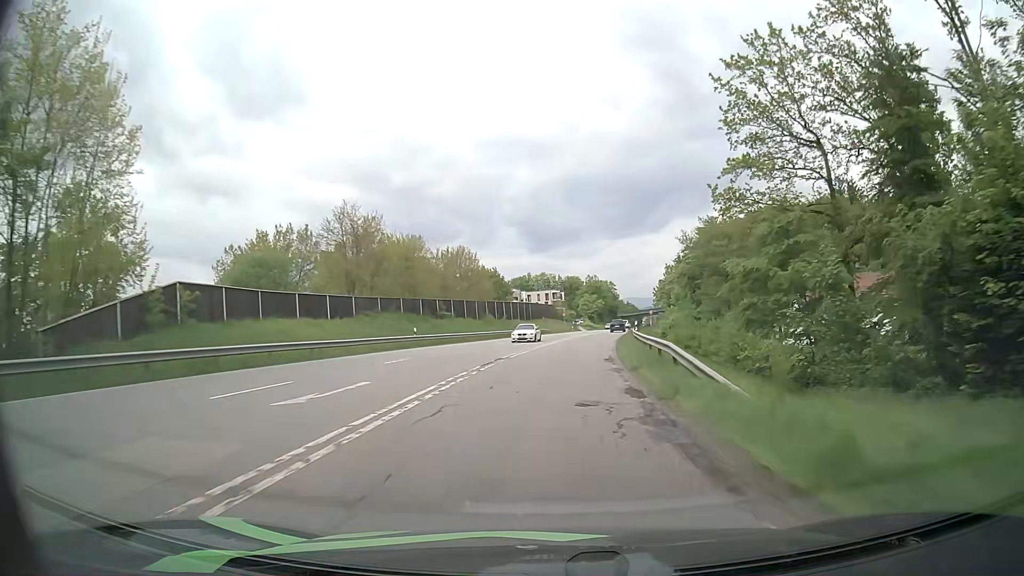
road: secondary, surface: asphalt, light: Day
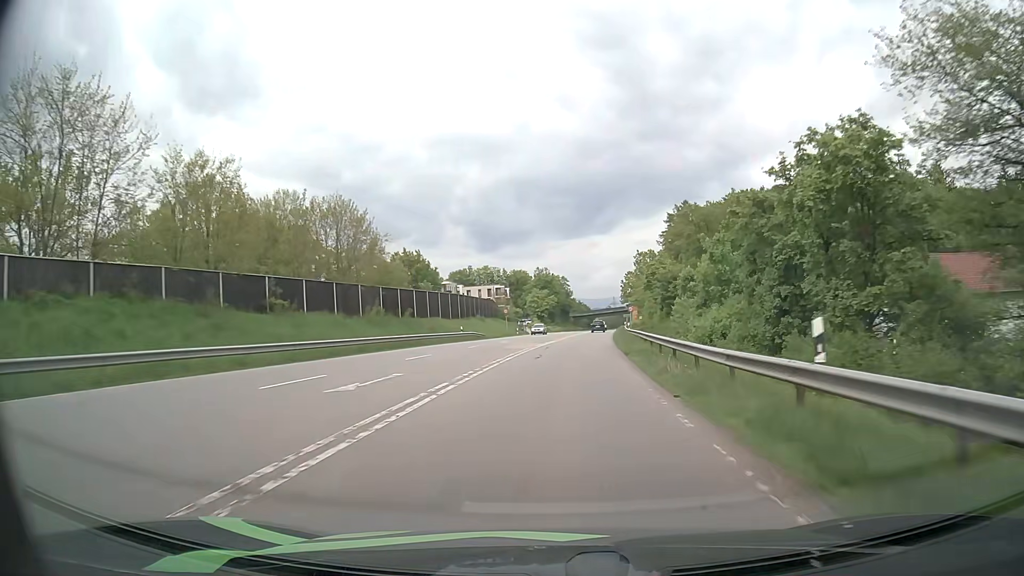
(+1.2, +33.6) m; +4°
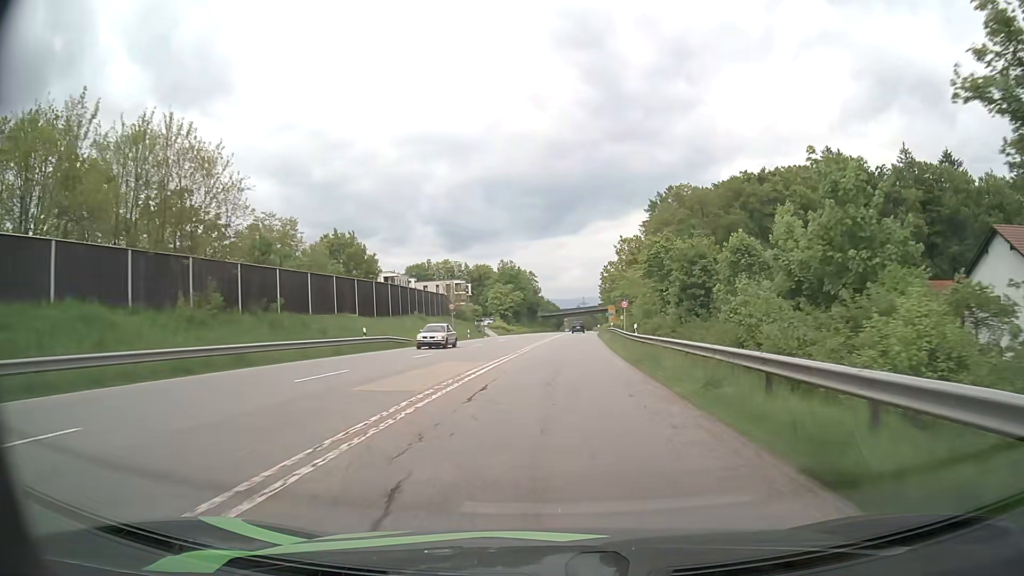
(+0.6, +22.2) m; +3°
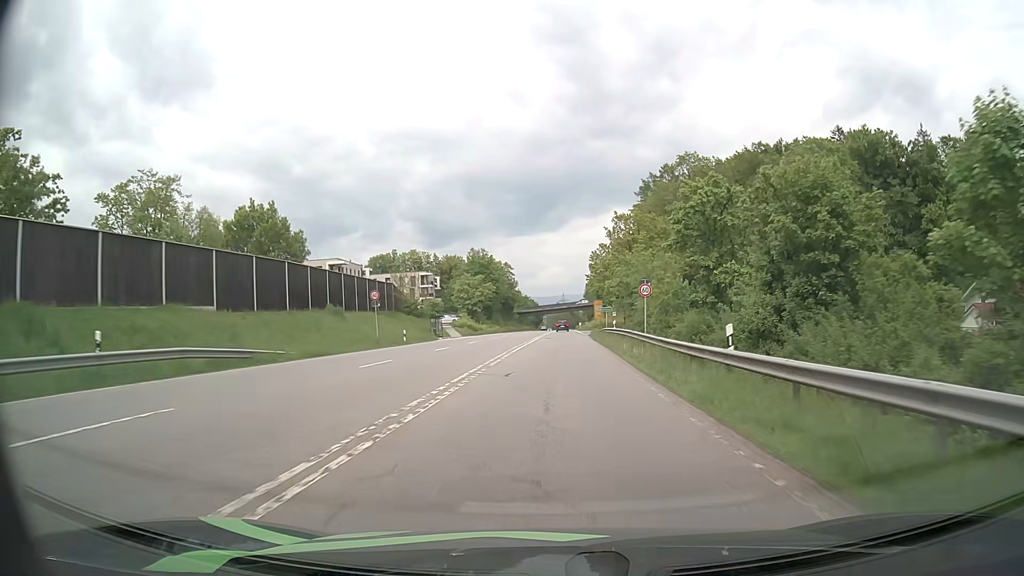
(+0.3, +21.4) m; +2°
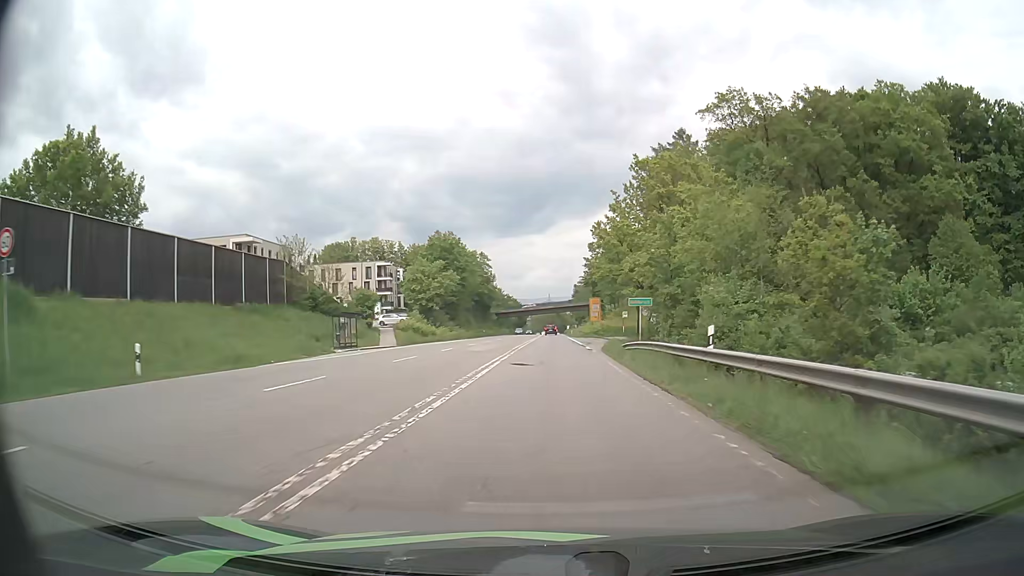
(+0.4, +30.3) m; +1°
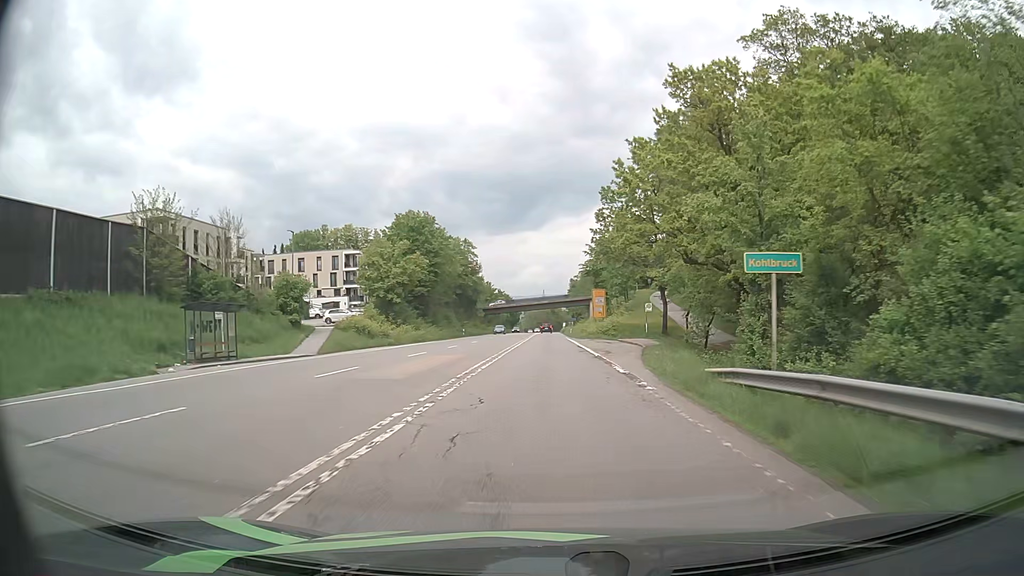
(+0.1, +19.0) m; 0°
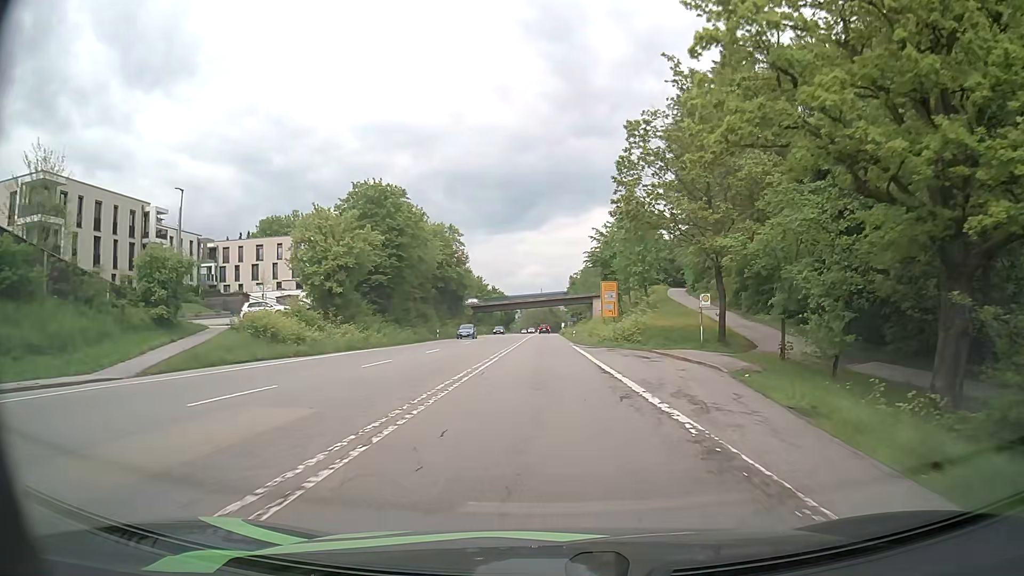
(0.0, +18.1) m; 0°
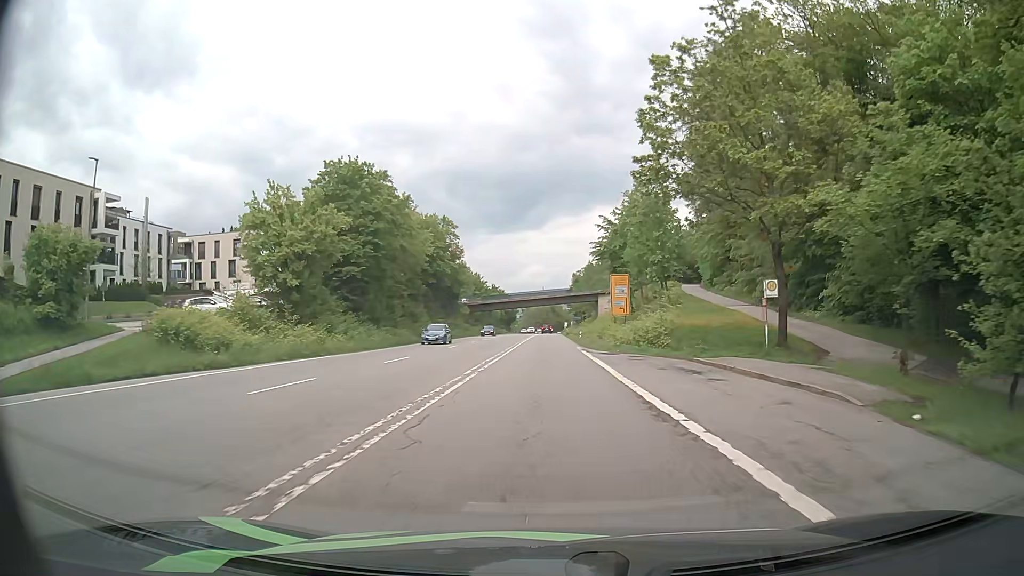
(0.0, +9.0) m; 0°
(0, +10) (0, +20) (0, +30) (0, +40) (0, +50) (0, +60) (0, +70) (0, +80) (0, +90) (0, +100) m
